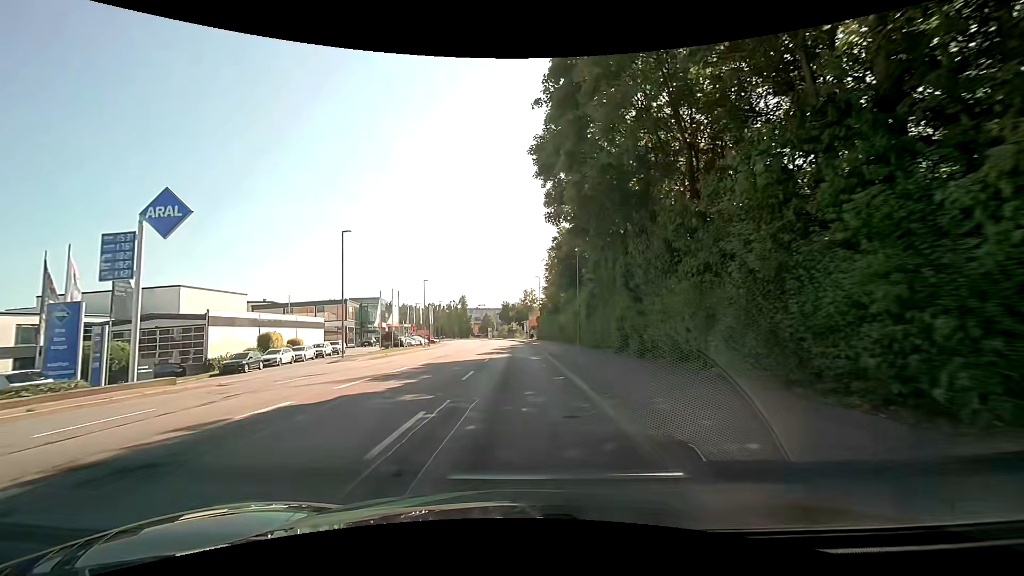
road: tertiary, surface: asphalt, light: Day
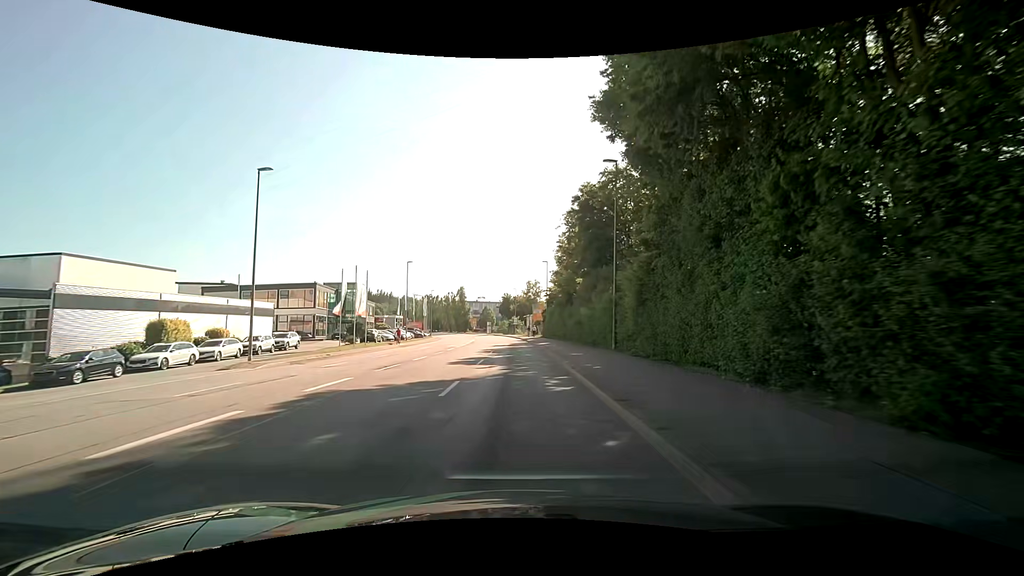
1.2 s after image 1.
(0.0, +13.9) m; 0°
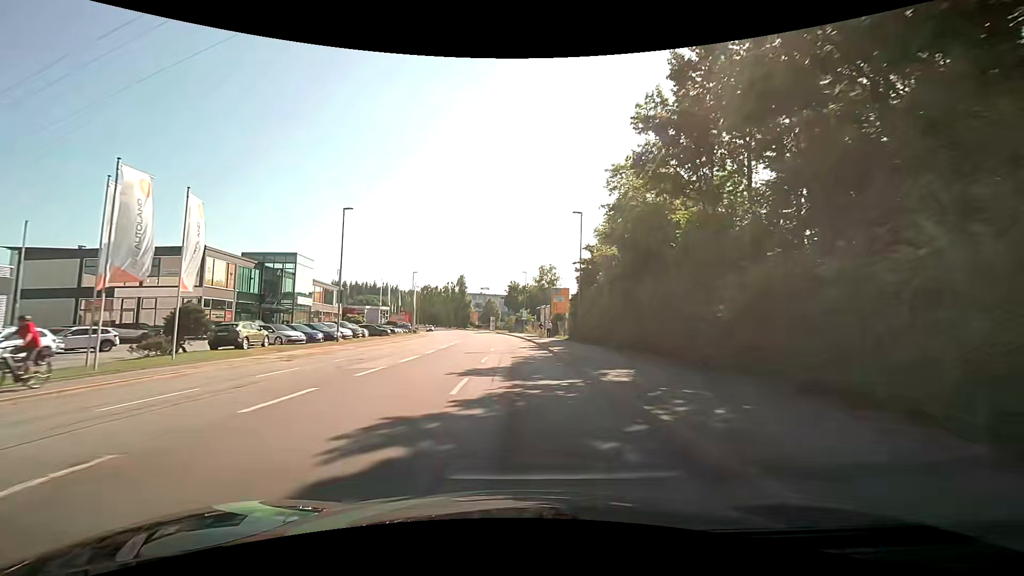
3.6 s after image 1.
(0.0, +27.4) m; -1°
(0, +10) (0, +20) (0, +30) (0, +40) (-1, +50) (-1, +60) (-2, +70) (-3, +80) (-4, +90) (-6, +100) m
